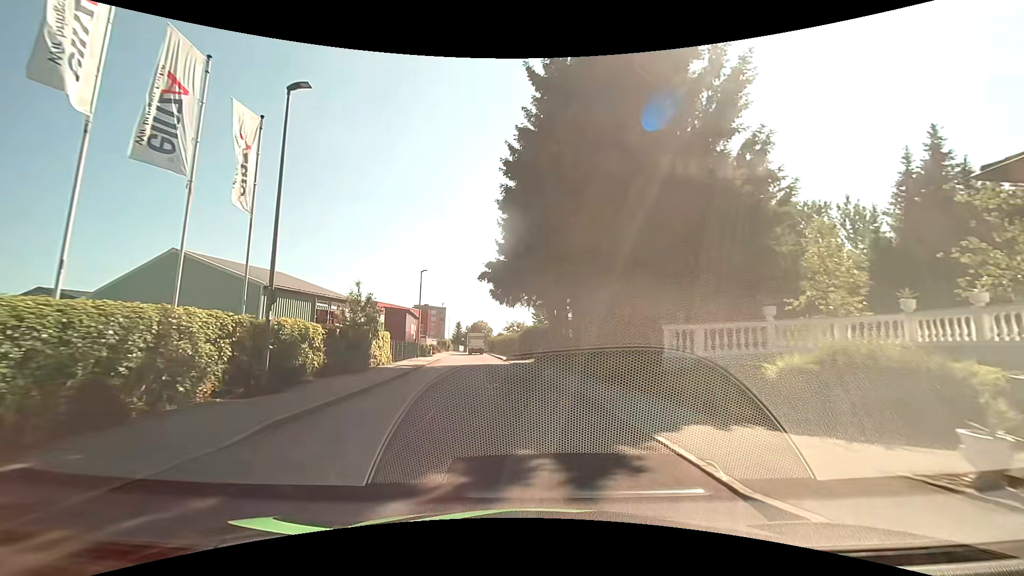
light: Day
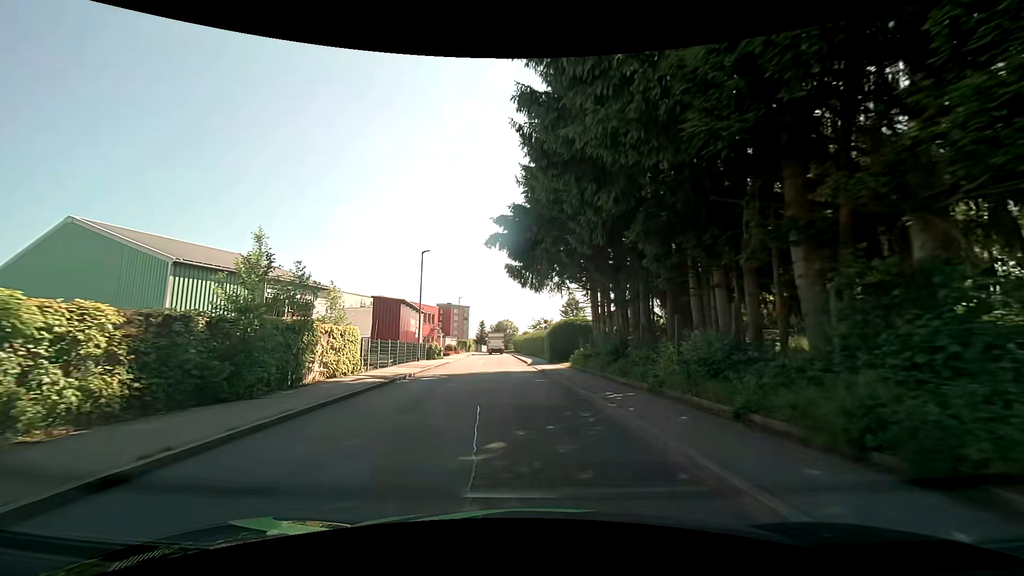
(-0.2, +10.4) m; -3°
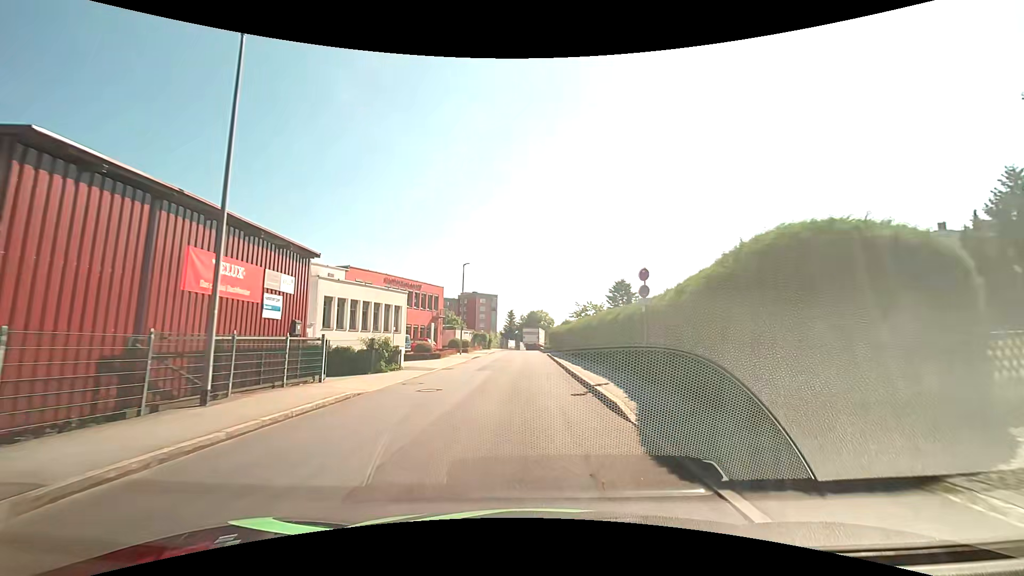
(-1.5, +27.2) m; -6°
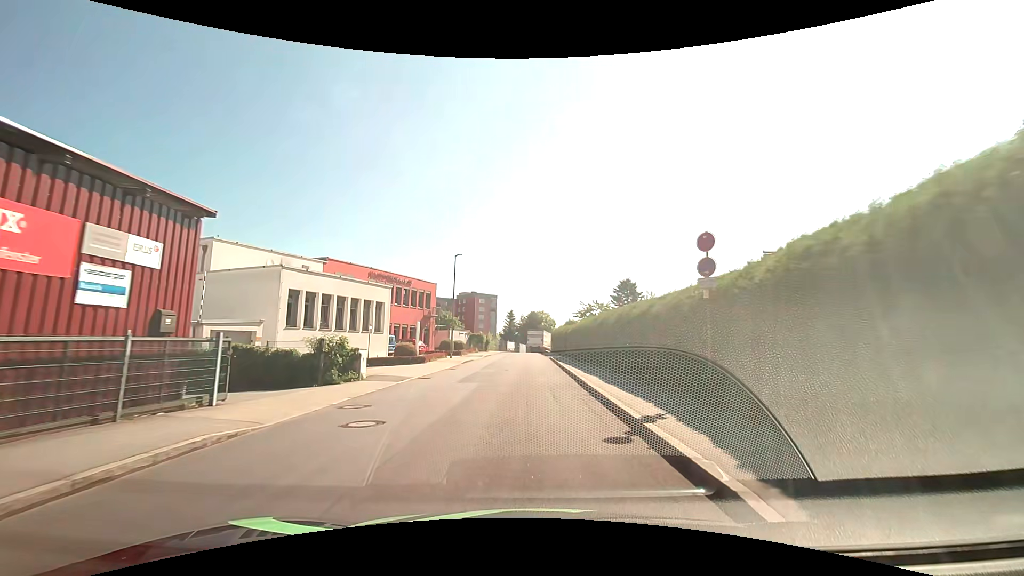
(+0.1, +5.5) m; +1°
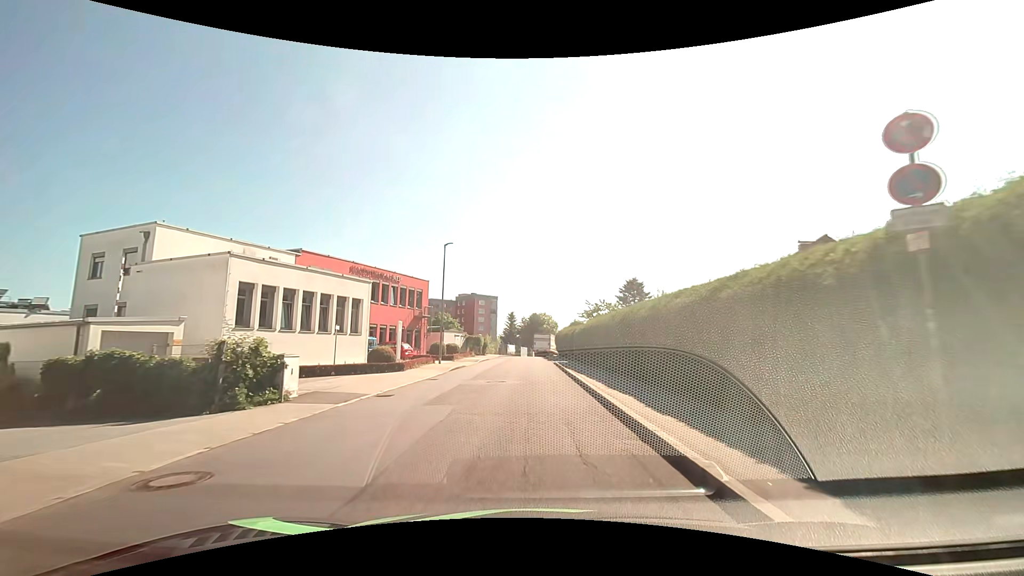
(0.0, +5.5) m; 0°
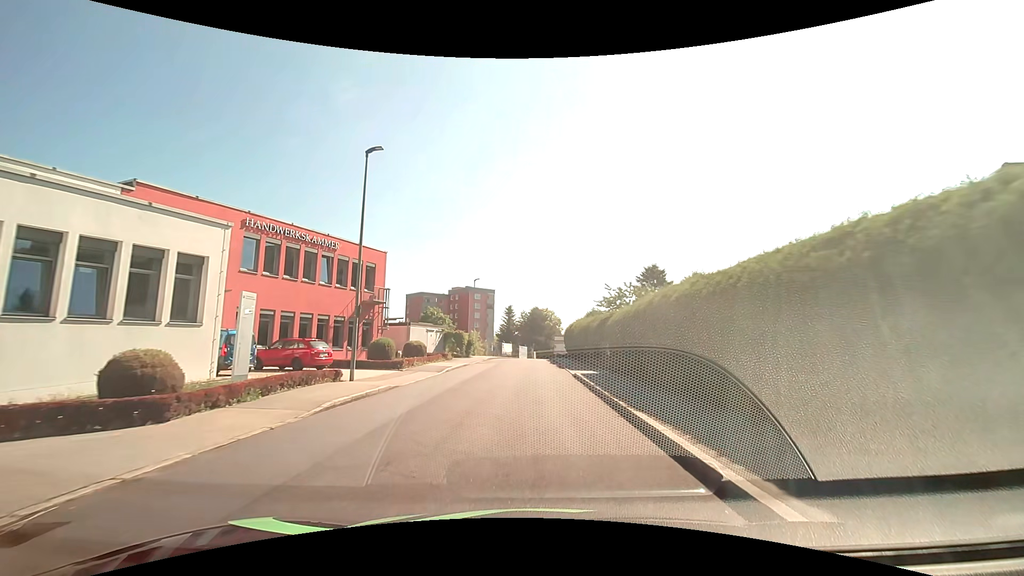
(0.0, +16.7) m; 0°
